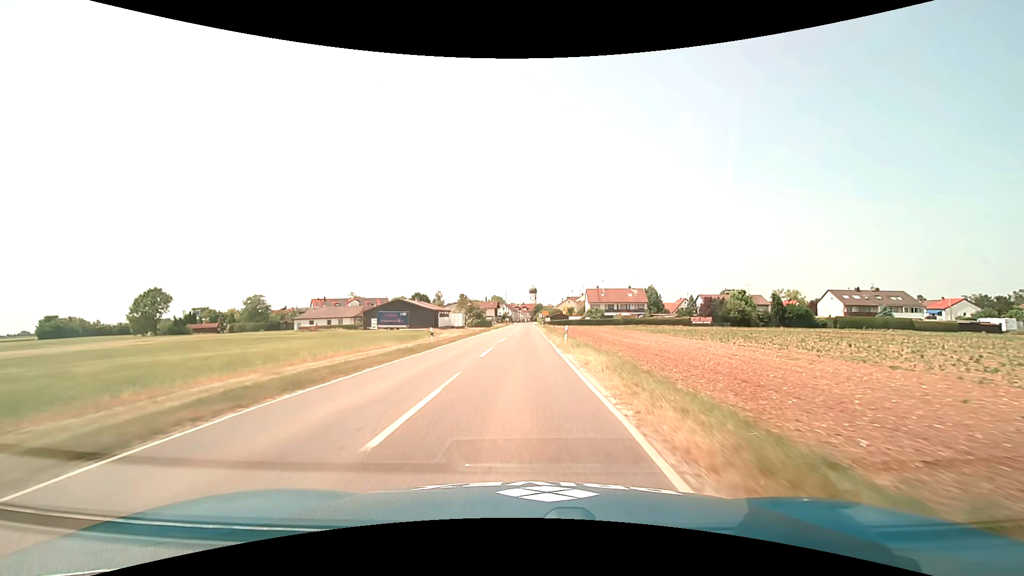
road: tertiary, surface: asphalt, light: Day
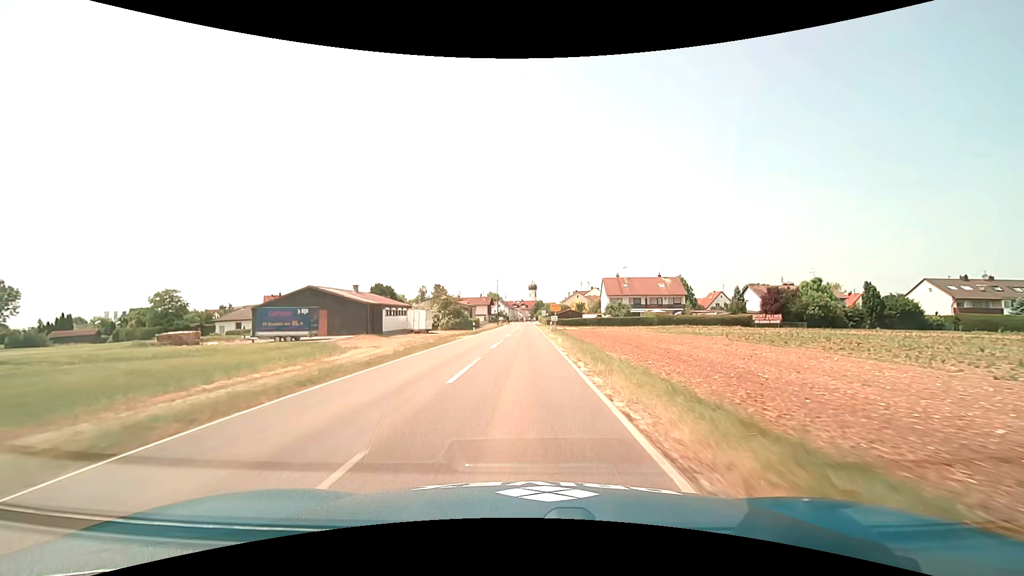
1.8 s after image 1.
(0.0, +30.5) m; 0°
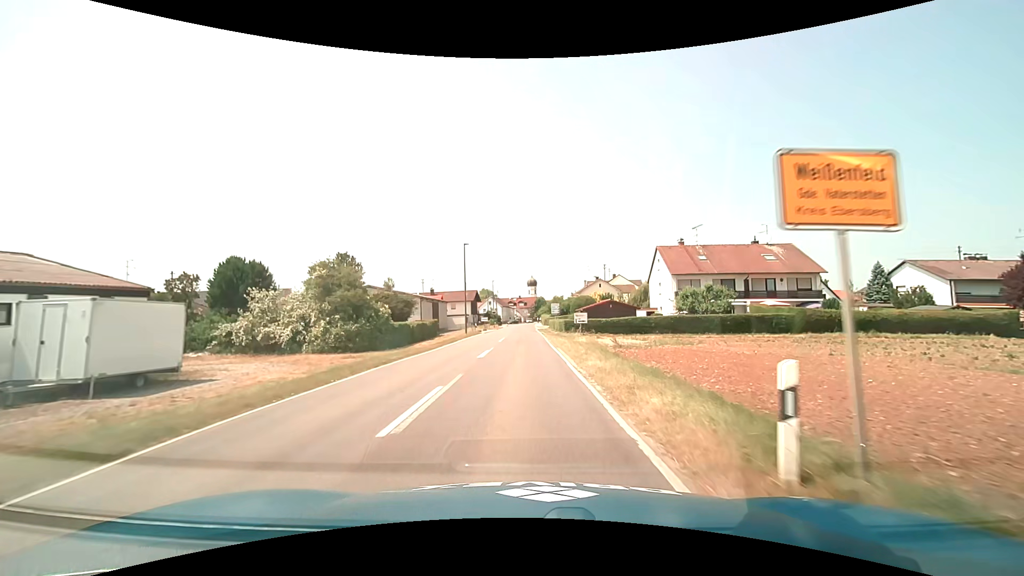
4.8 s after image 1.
(0.0, +42.7) m; 0°
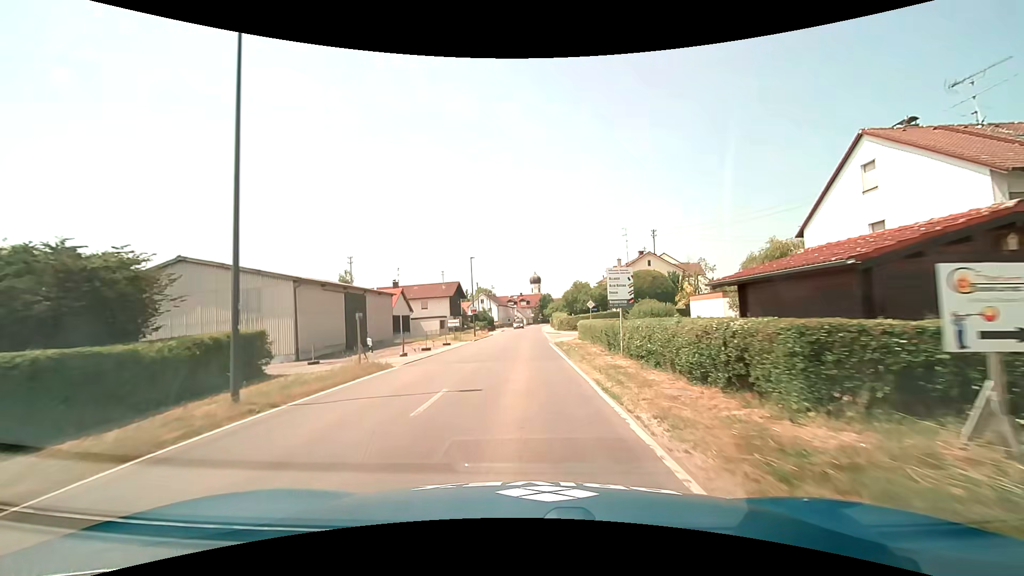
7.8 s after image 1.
(-0.1, +35.0) m; 0°
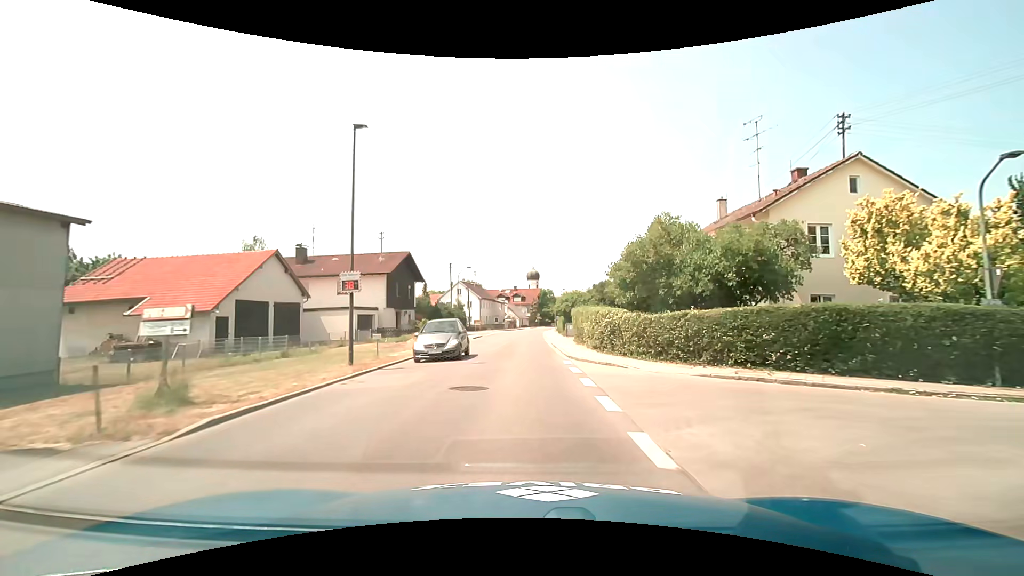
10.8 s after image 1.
(-0.1, +34.4) m; 0°
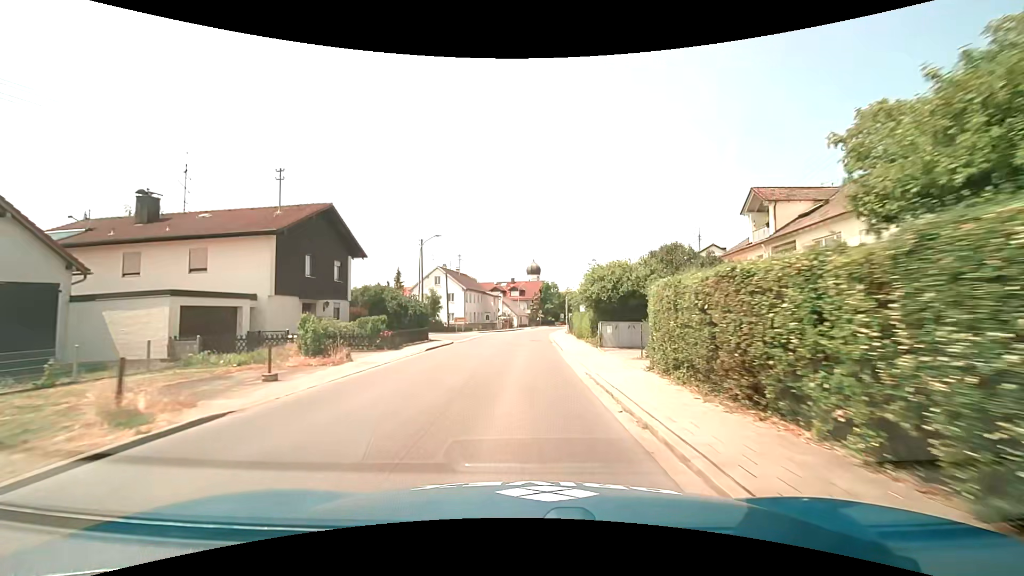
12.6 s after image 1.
(-0.1, +20.6) m; -1°
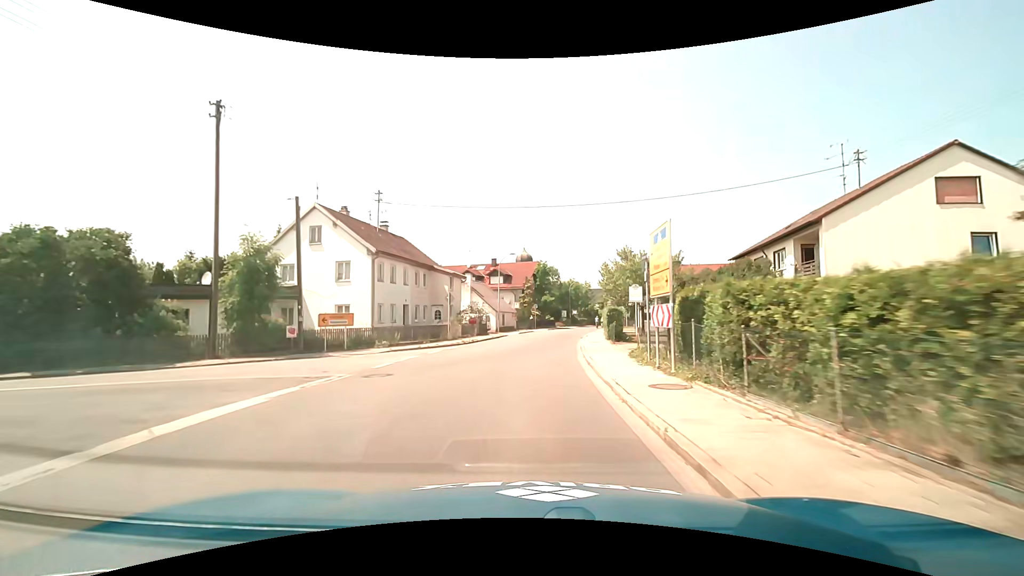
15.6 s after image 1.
(+0.6, +35.3) m; +2°
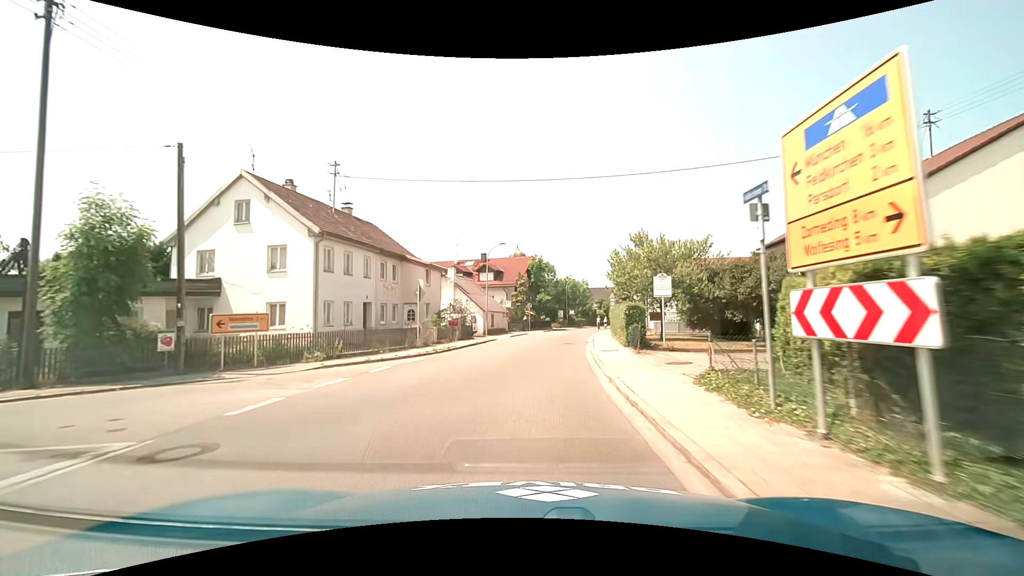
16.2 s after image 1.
(0.0, +6.9) m; 0°
(0, +10) (+1, +20) (+2, +30) (+3, +40) (+5, +50) (+7, +59) (+9, +69) (+12, +79) (+15, +88) (+18, +98) m
